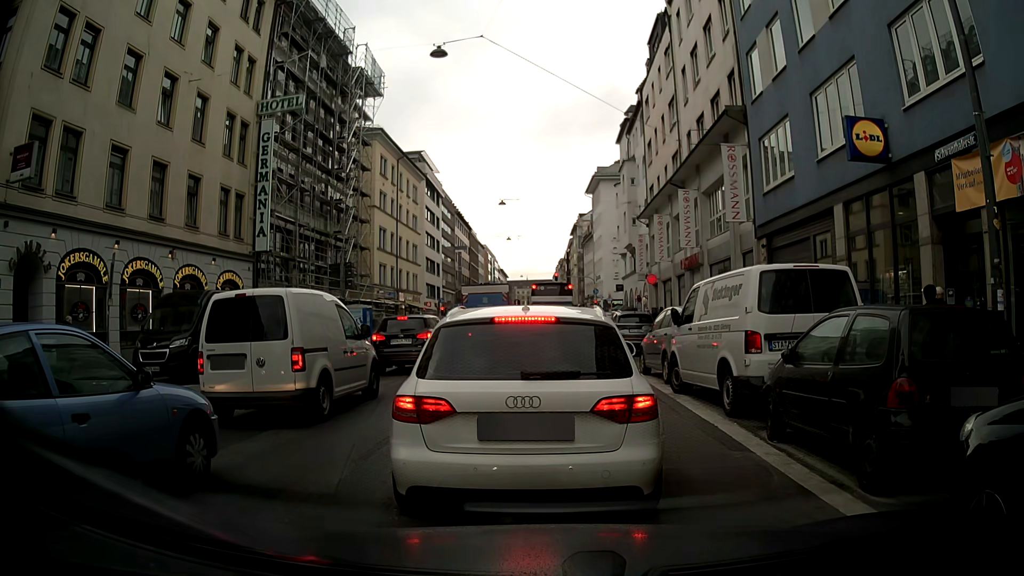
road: secondary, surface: asphalt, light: Day
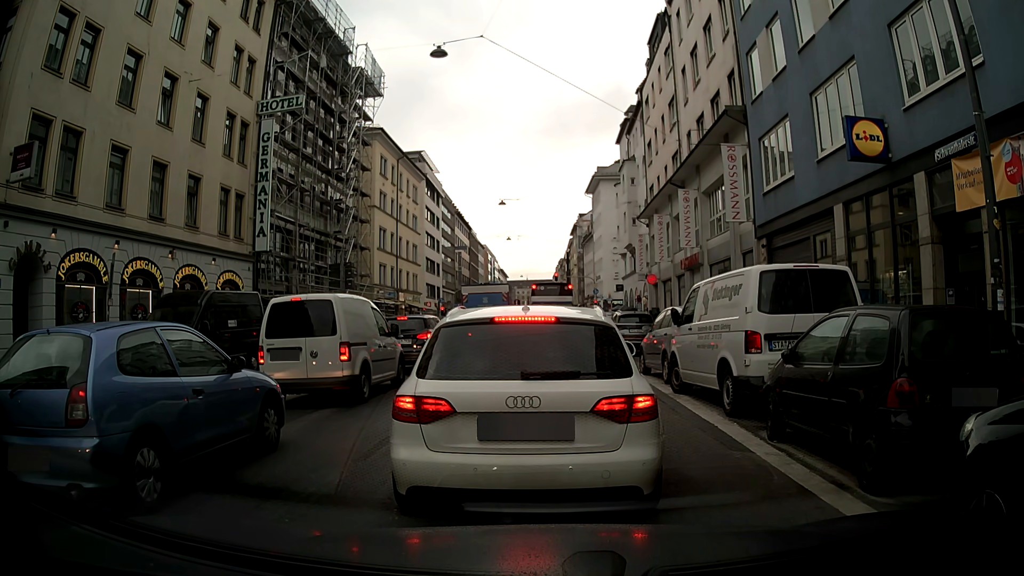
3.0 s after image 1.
(0.0, 0.0) m; 0°
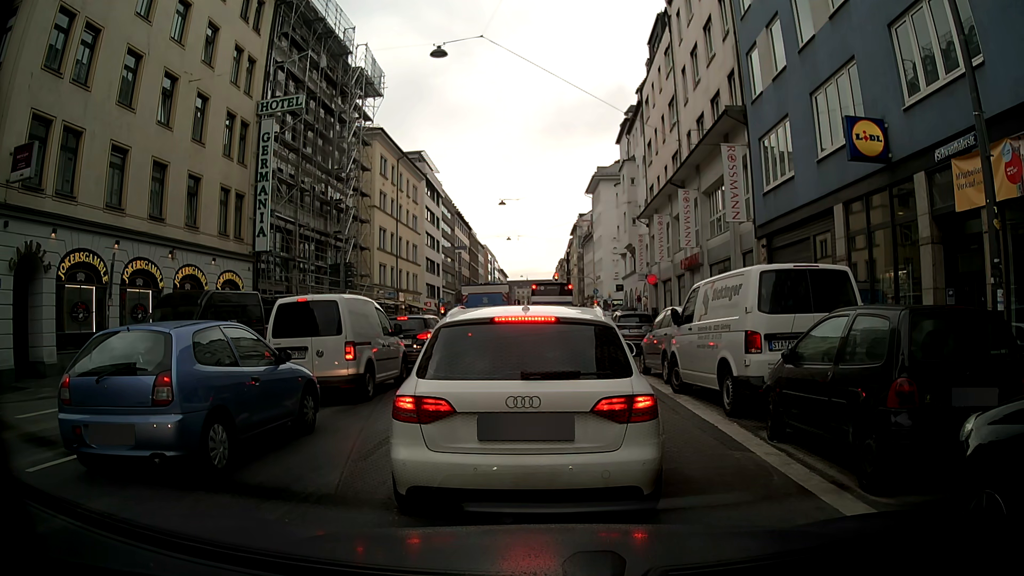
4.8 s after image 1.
(0.0, 0.0) m; 0°
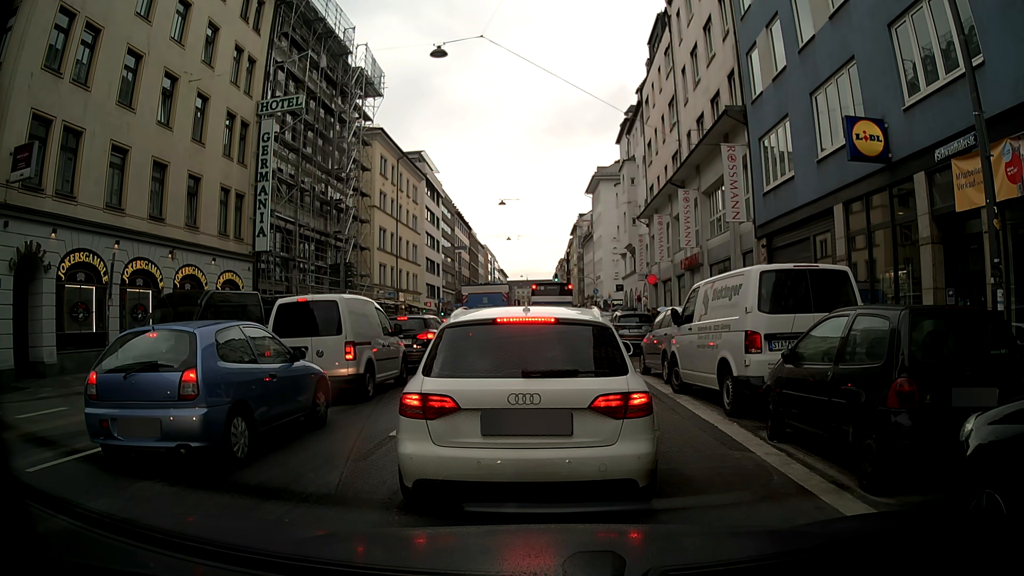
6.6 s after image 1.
(0.0, 0.0) m; 0°
